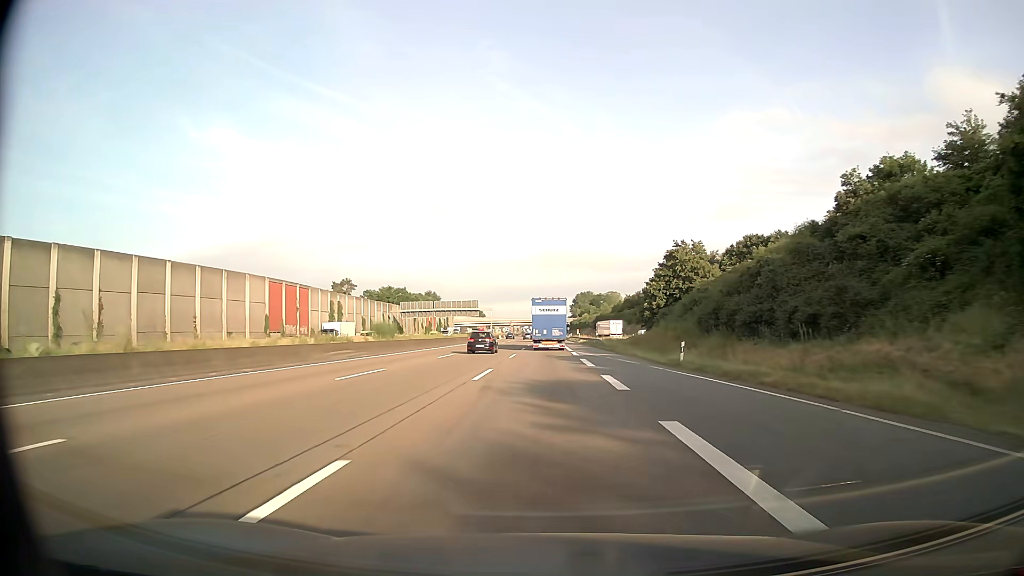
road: motorway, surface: asphalt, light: Day
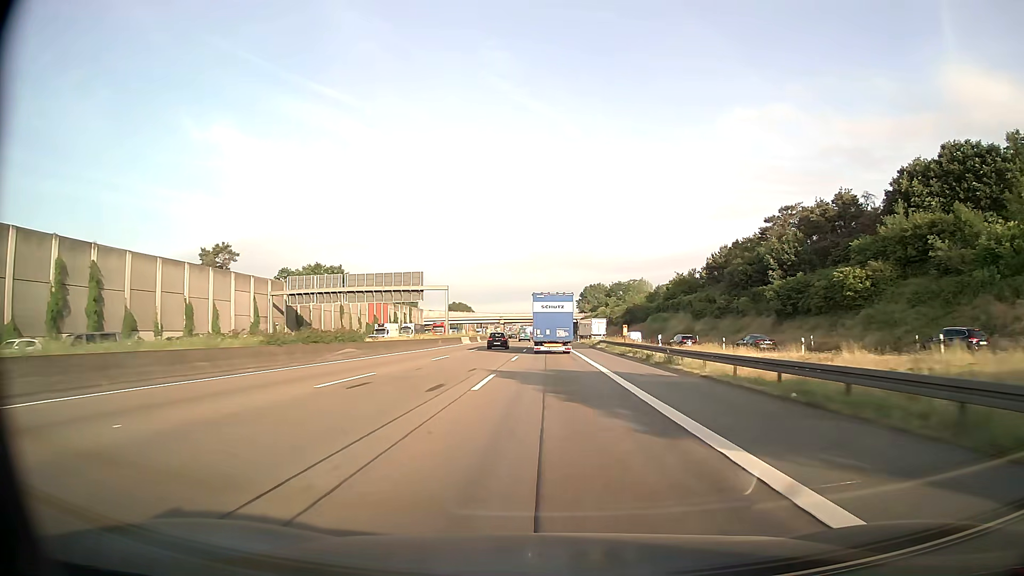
(-0.2, +75.2) m; 0°
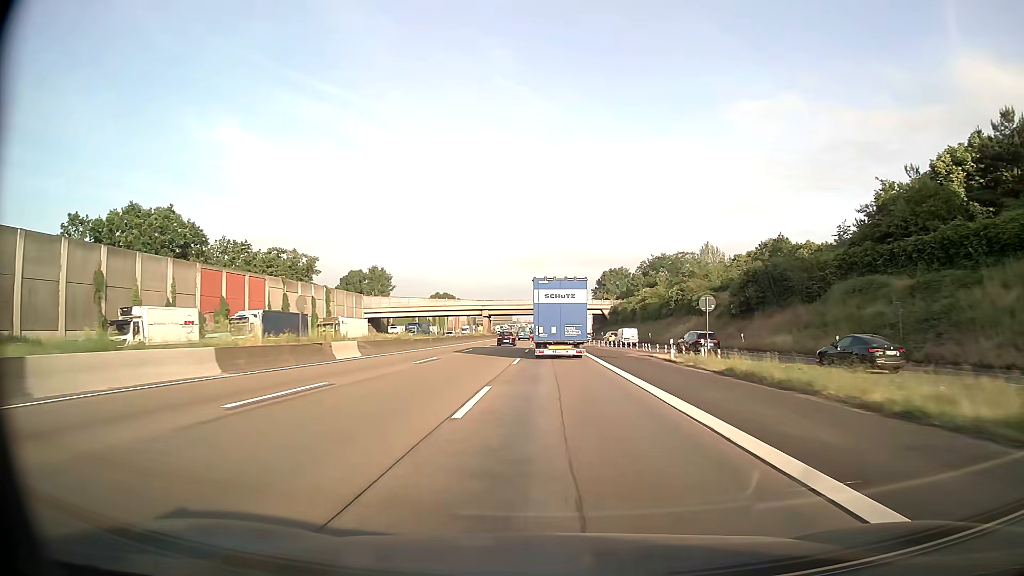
(-0.2, +77.2) m; -1°
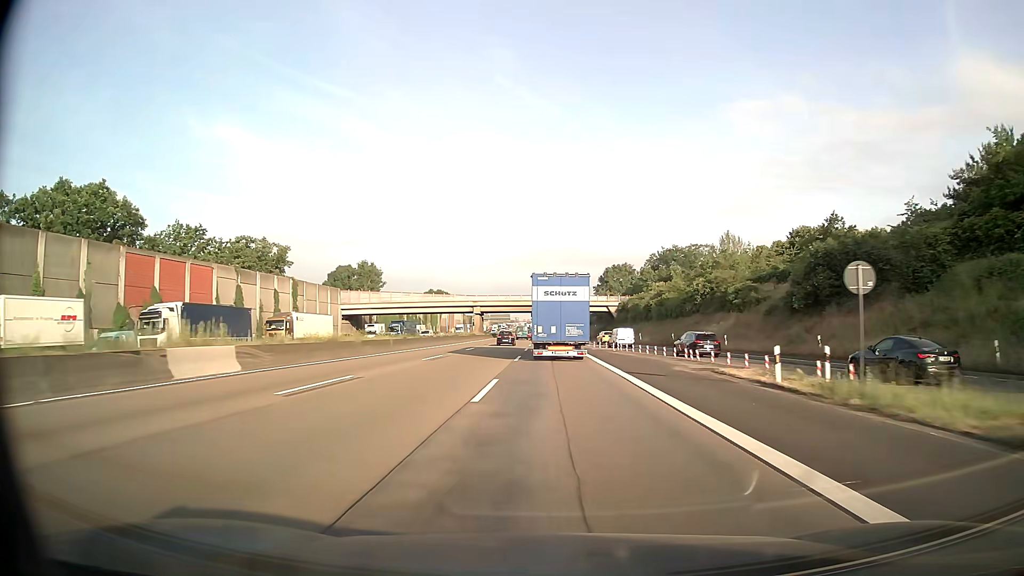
(0.0, +15.2) m; 0°
(0, +10) (0, +20) (0, +30) (0, +40) (0, +50) (0, +60) (0, +70) (0, +80) (0, +90) (0, +100) m
